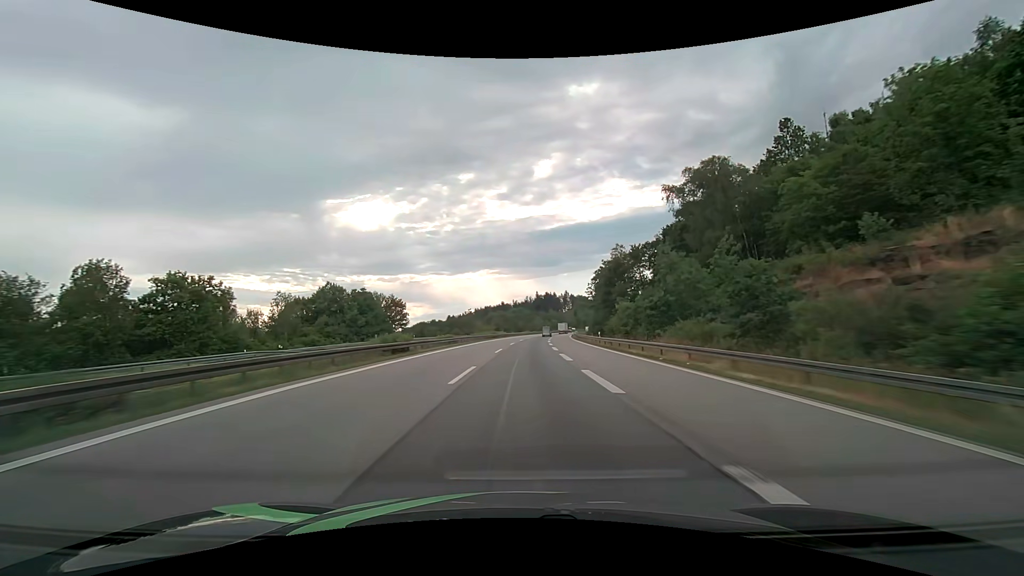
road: motorway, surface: asphalt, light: Day
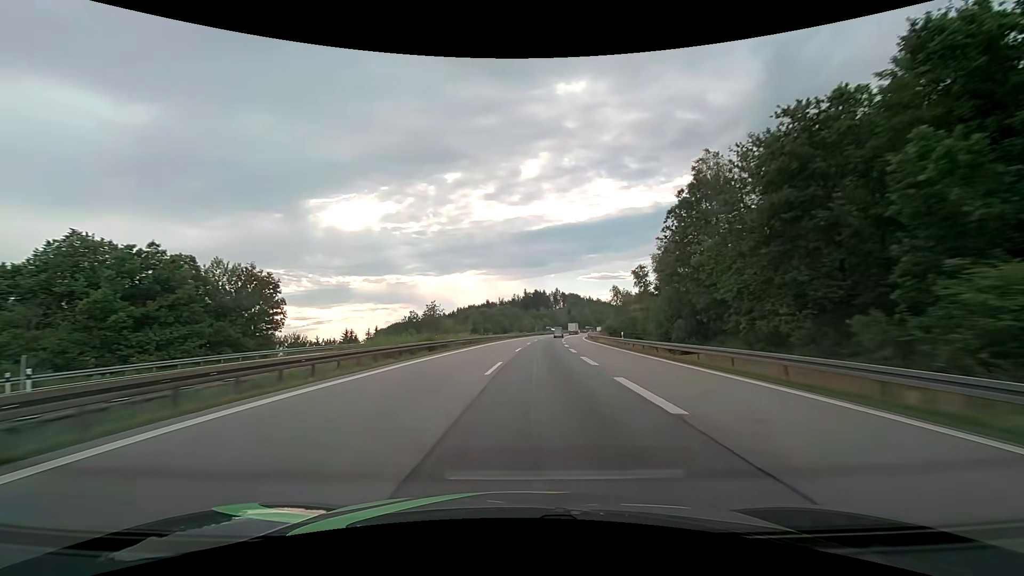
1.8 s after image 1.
(+0.9, +51.5) m; +2°
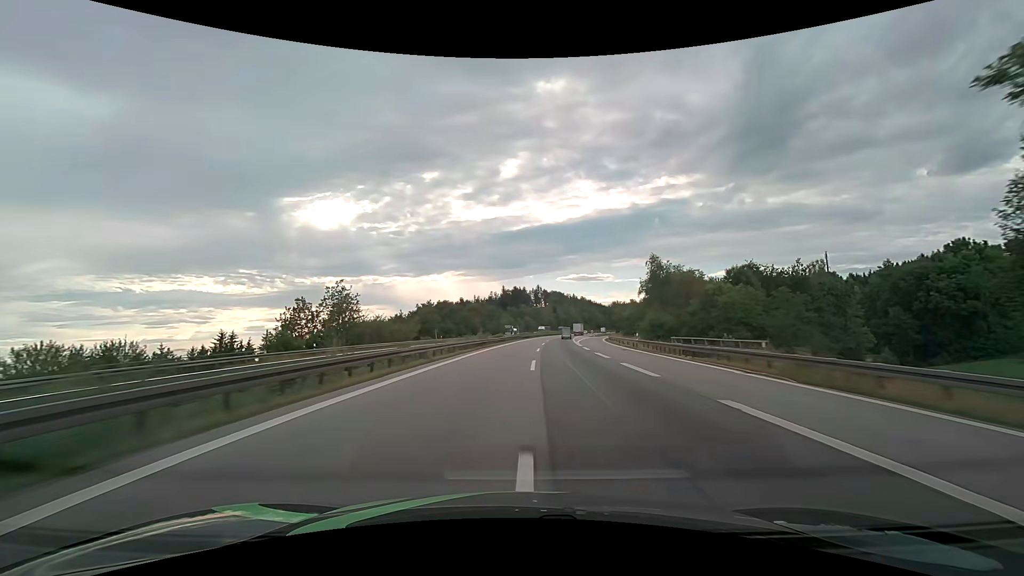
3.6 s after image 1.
(+1.0, +52.6) m; +2°
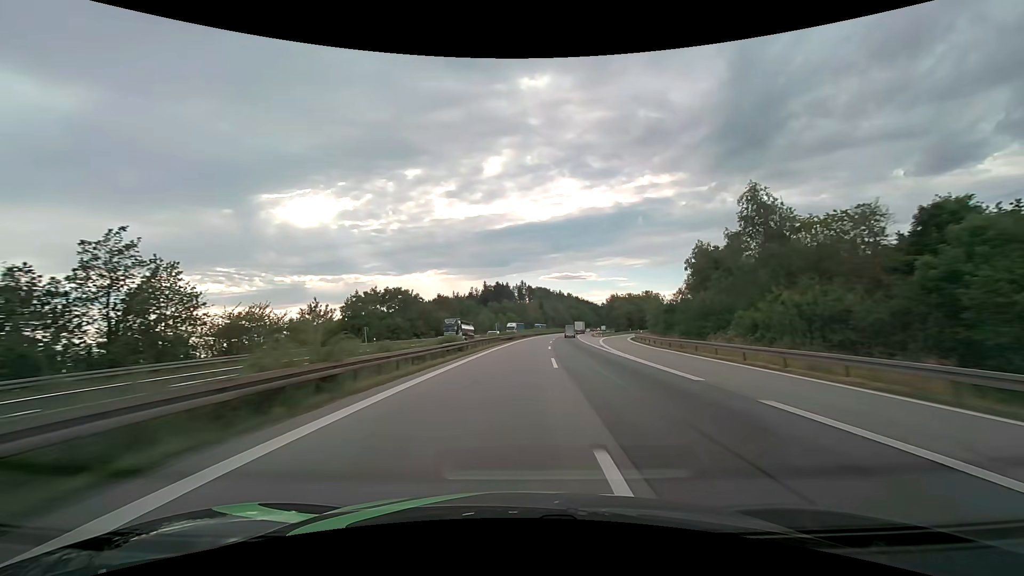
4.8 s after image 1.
(+0.8, +36.2) m; +2°
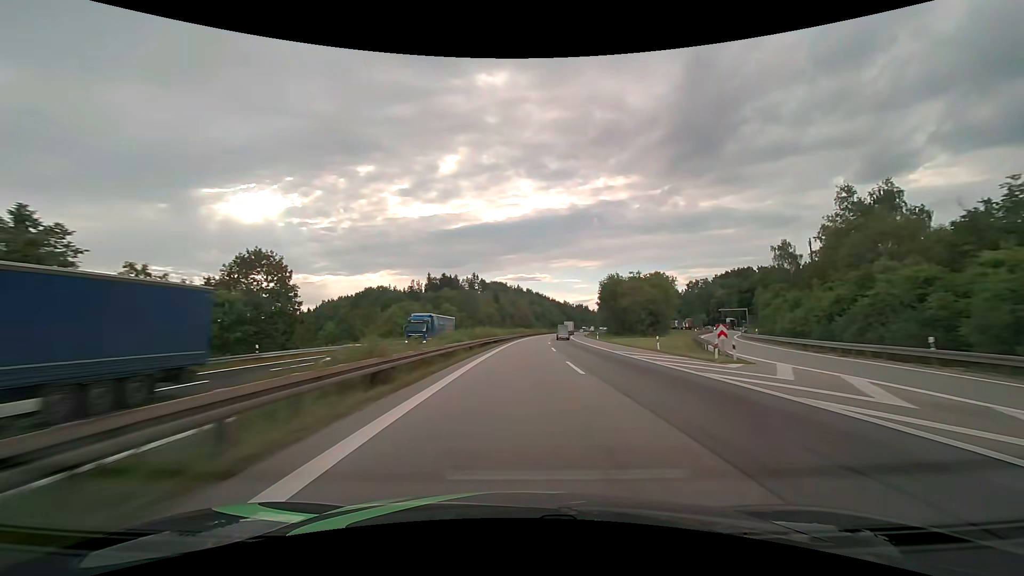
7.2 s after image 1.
(+3.3, +75.2) m; +5°
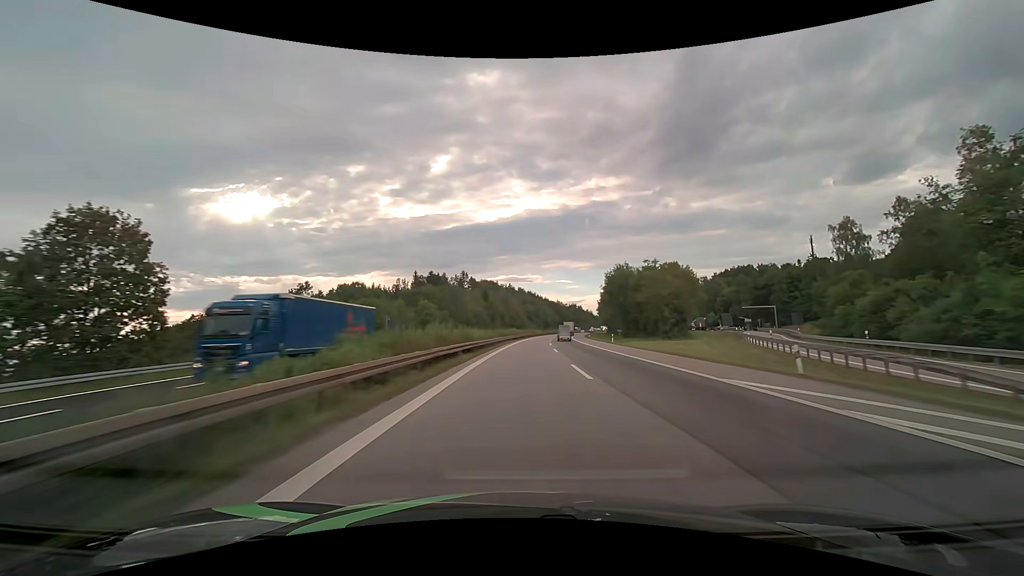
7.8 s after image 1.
(+0.2, +19.4) m; +1°
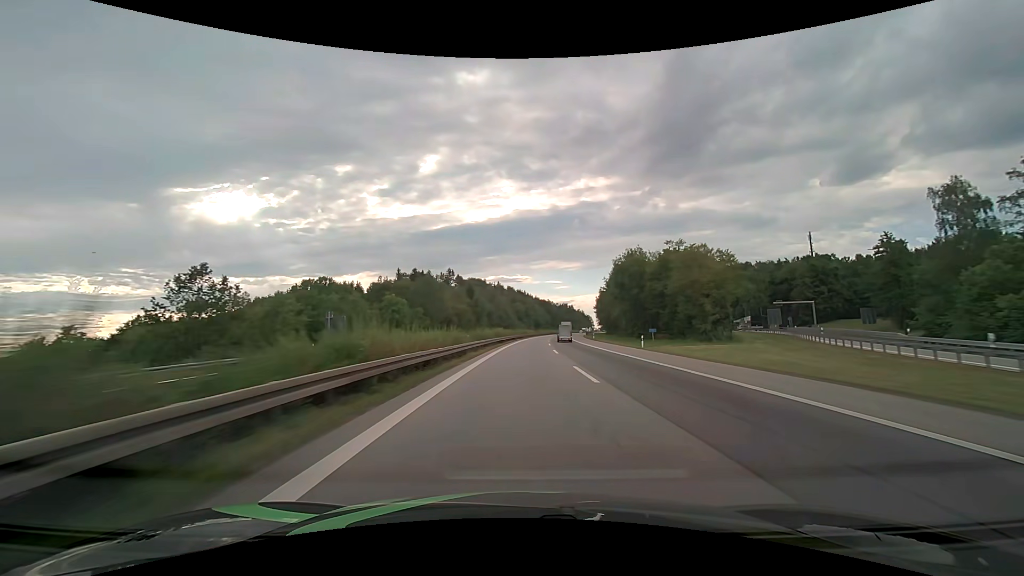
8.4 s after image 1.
(+0.2, +19.7) m; +1°
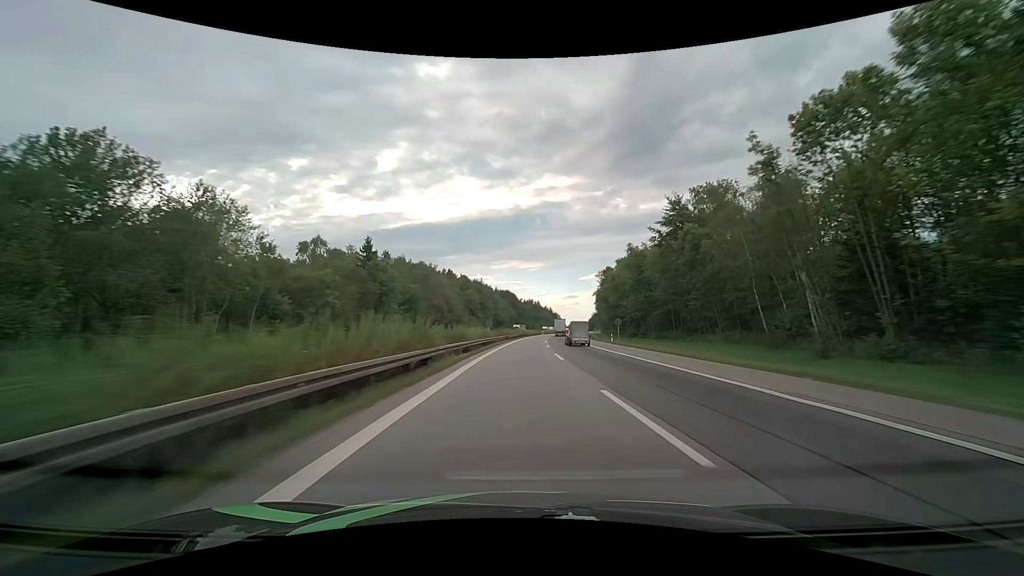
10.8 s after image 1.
(+3.0, +80.7) m; +4°
(0, +10) (0, +20) (0, +30) (+1, +40) (+1, +50) (+2, +60) (+2, +70) (+3, +80) (+4, +90) (+4, +100) m
